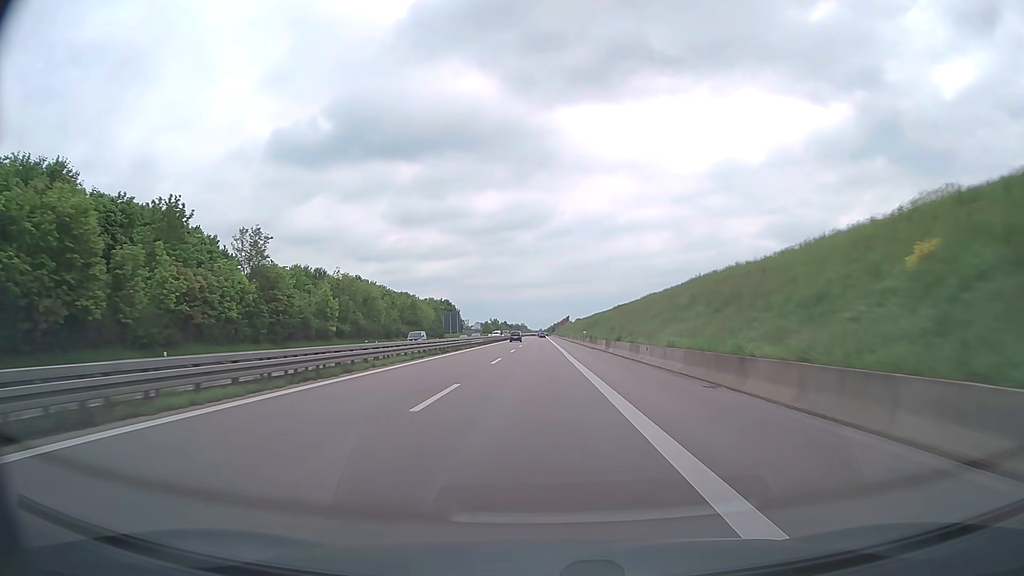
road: trunk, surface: asphalt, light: Day
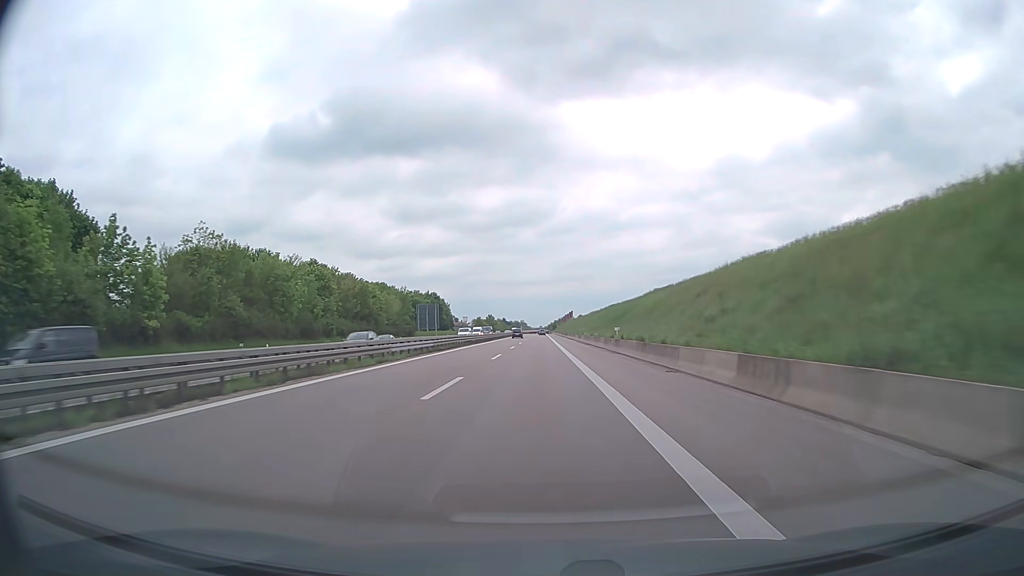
(0.0, +34.4) m; 0°
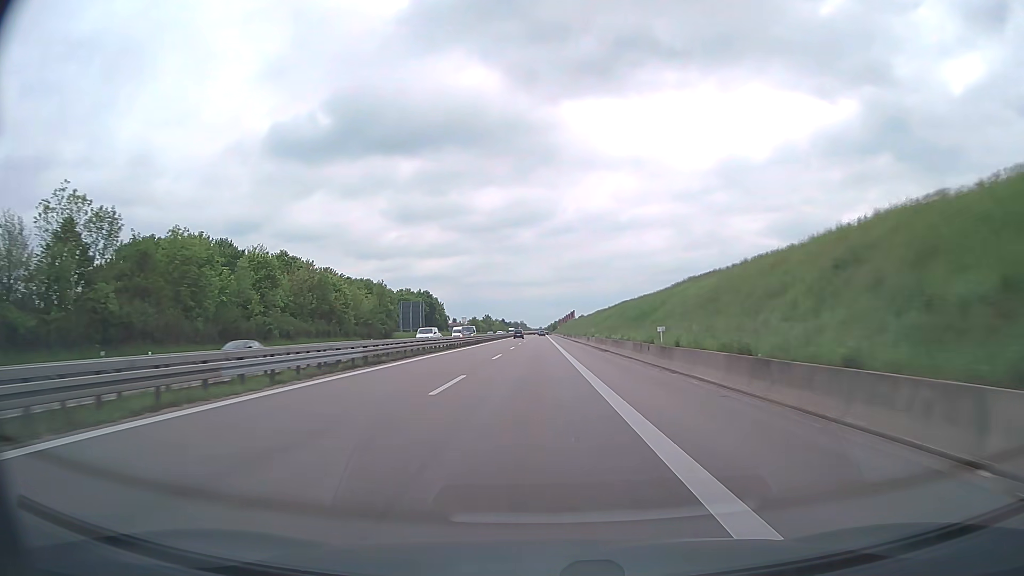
(0.0, +16.7) m; 0°
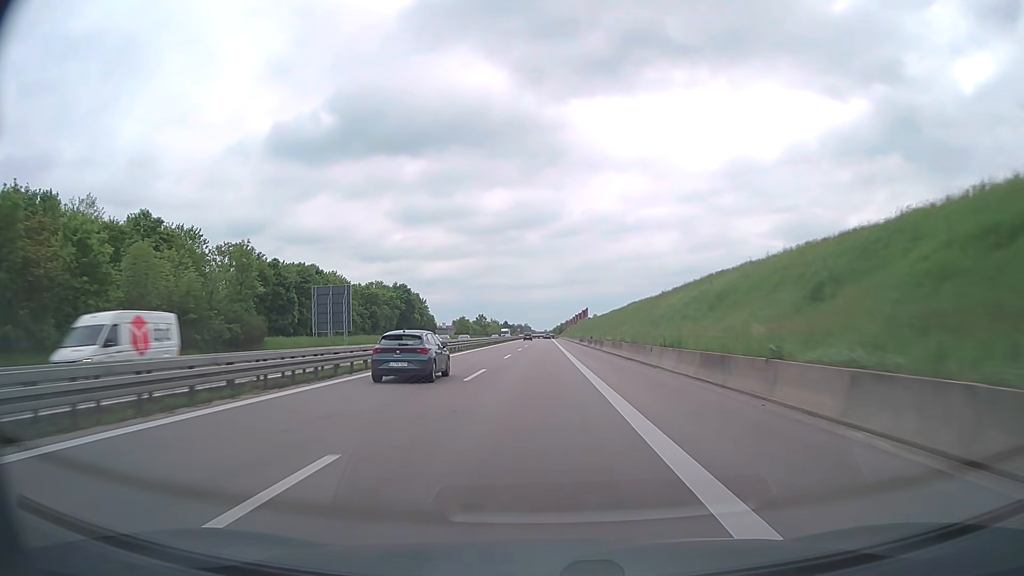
(-0.1, +48.9) m; 0°
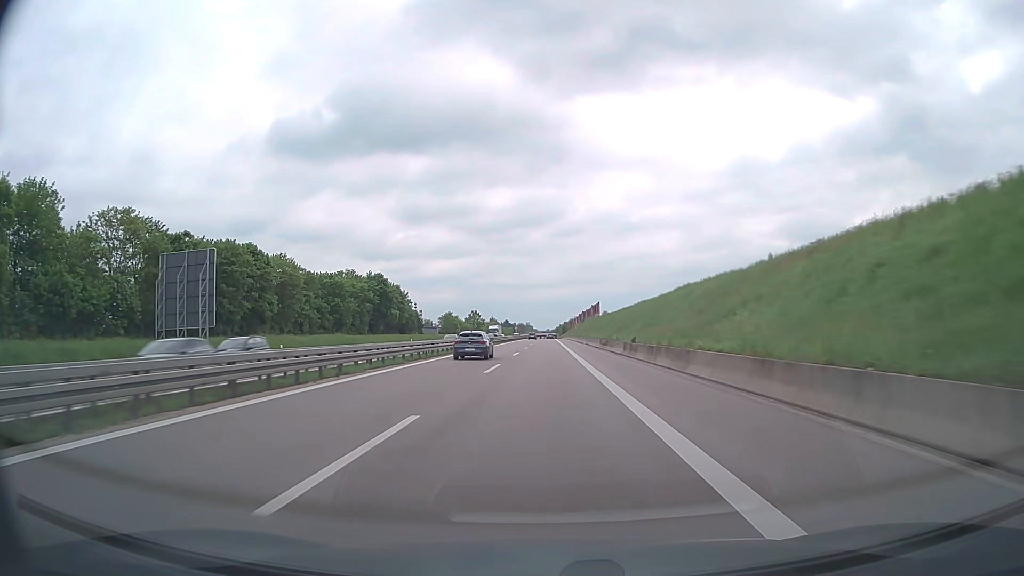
(-0.1, +32.5) m; 0°
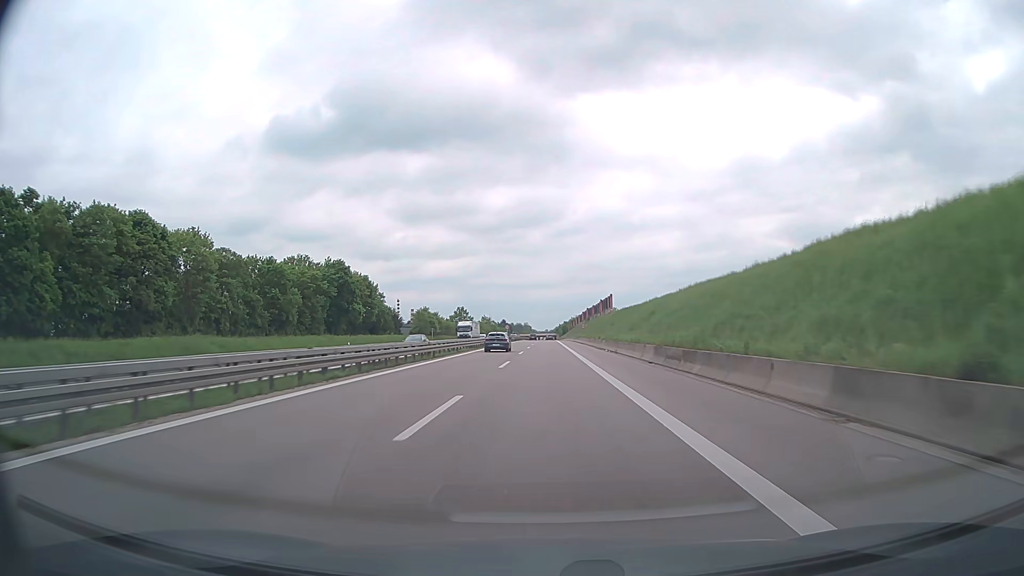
(0.0, +32.5) m; 0°
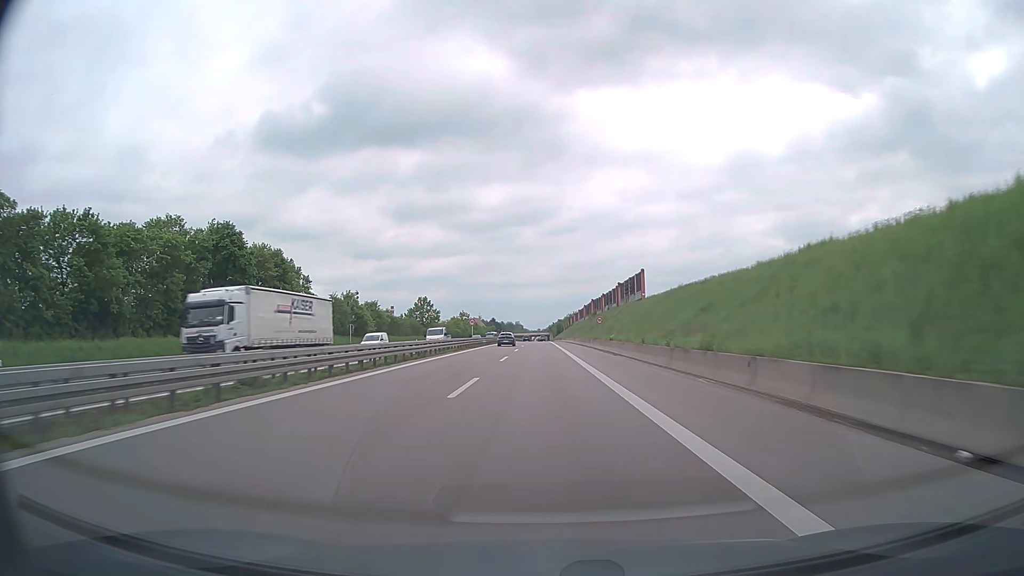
(+0.3, +48.6) m; +1°
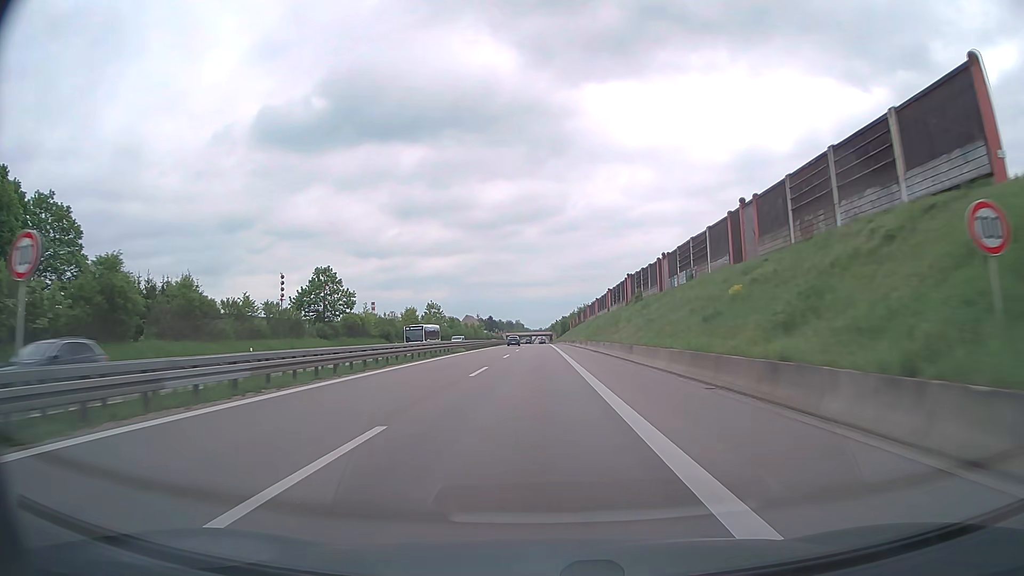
(+0.1, +64.5) m; 0°
(0, +10) (0, +20) (0, +30) (0, +40) (0, +50) (0, +60) (0, +70) (0, +80) (-1, +90) (-1, +100) m
